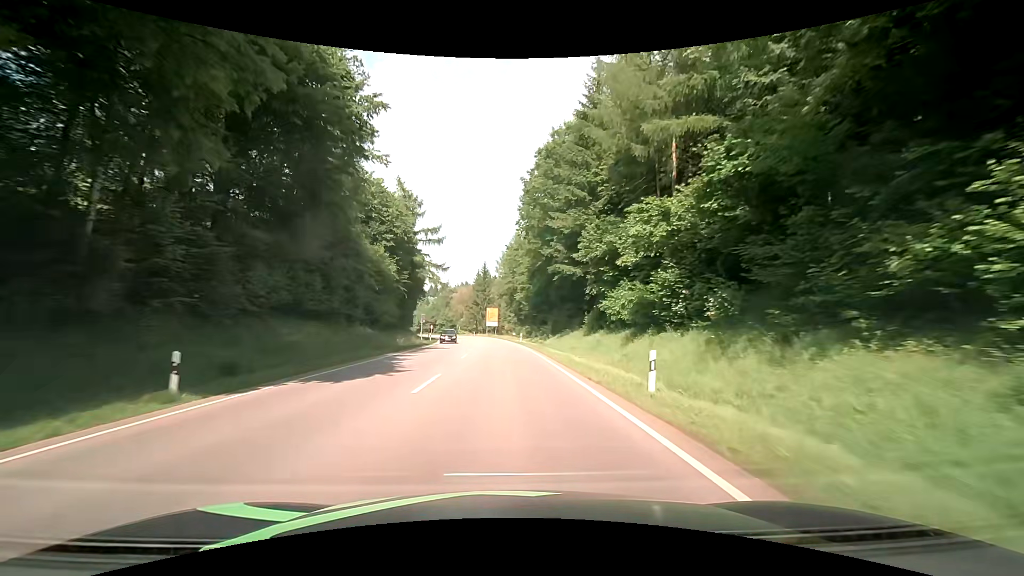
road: secondary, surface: asphalt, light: Day
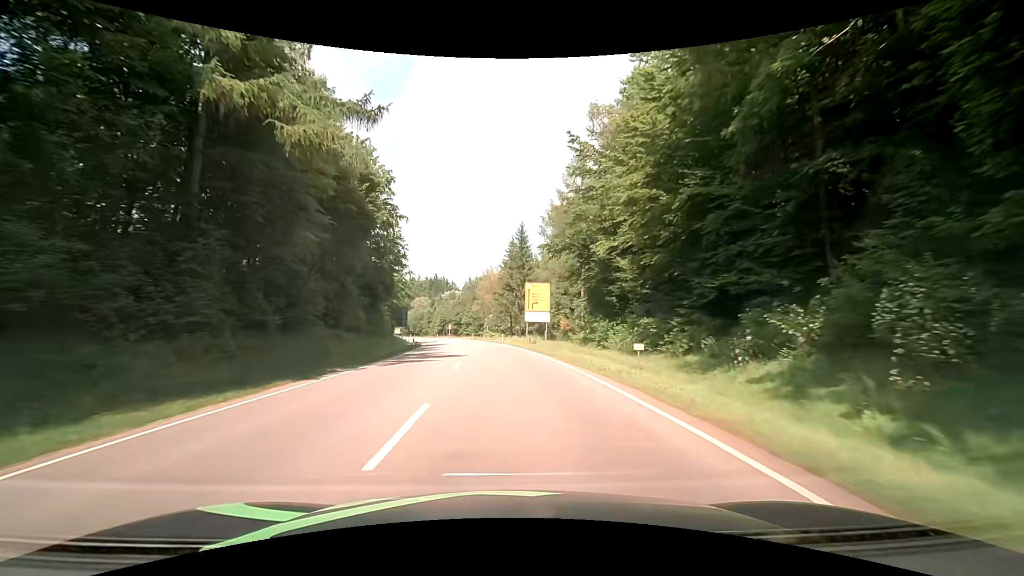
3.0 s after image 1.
(-2.1, +54.1) m; -5°
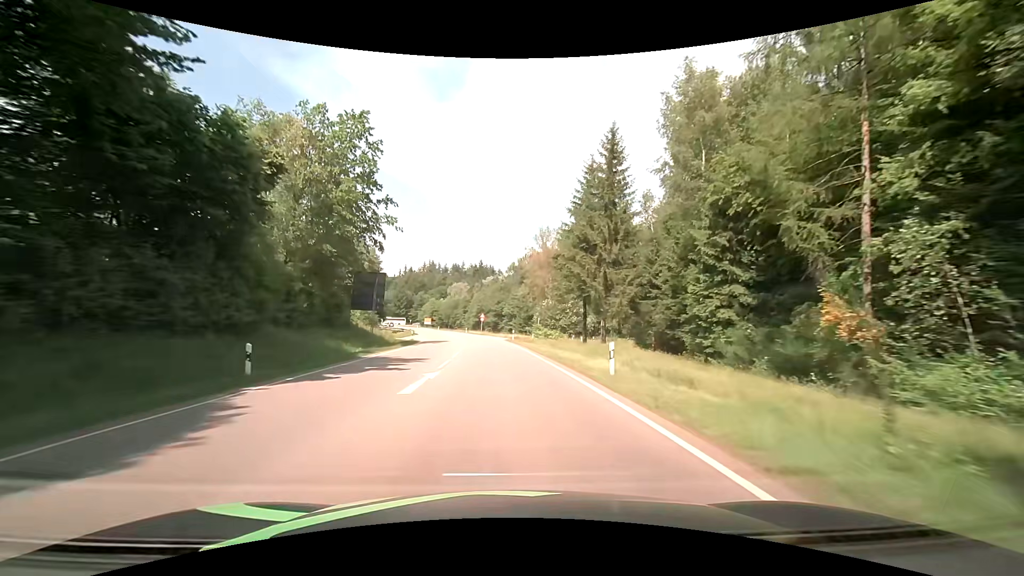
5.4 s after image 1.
(-2.2, +43.1) m; -6°
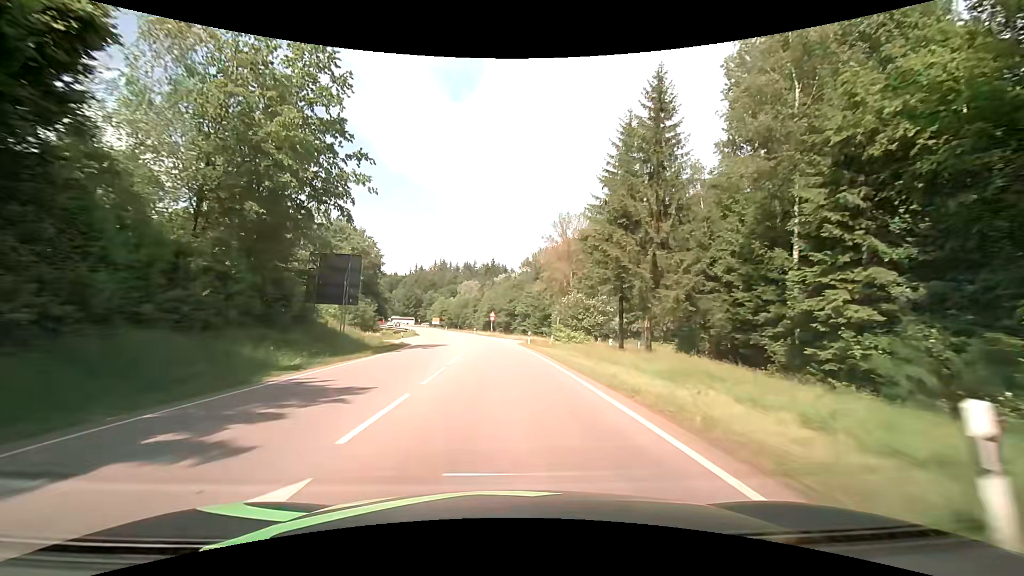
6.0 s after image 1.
(-0.1, +10.8) m; -1°
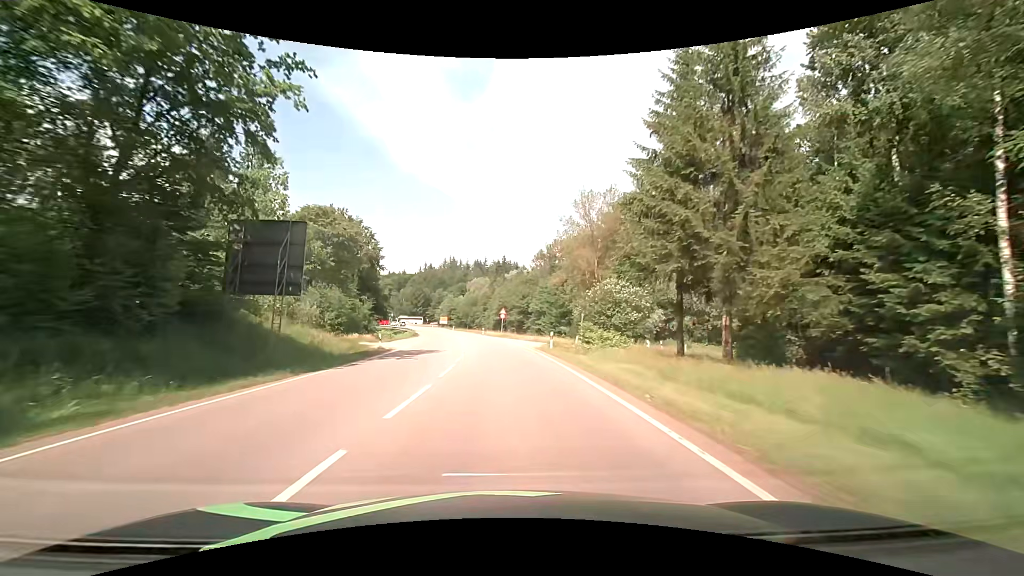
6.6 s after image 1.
(-0.1, +10.8) m; -1°
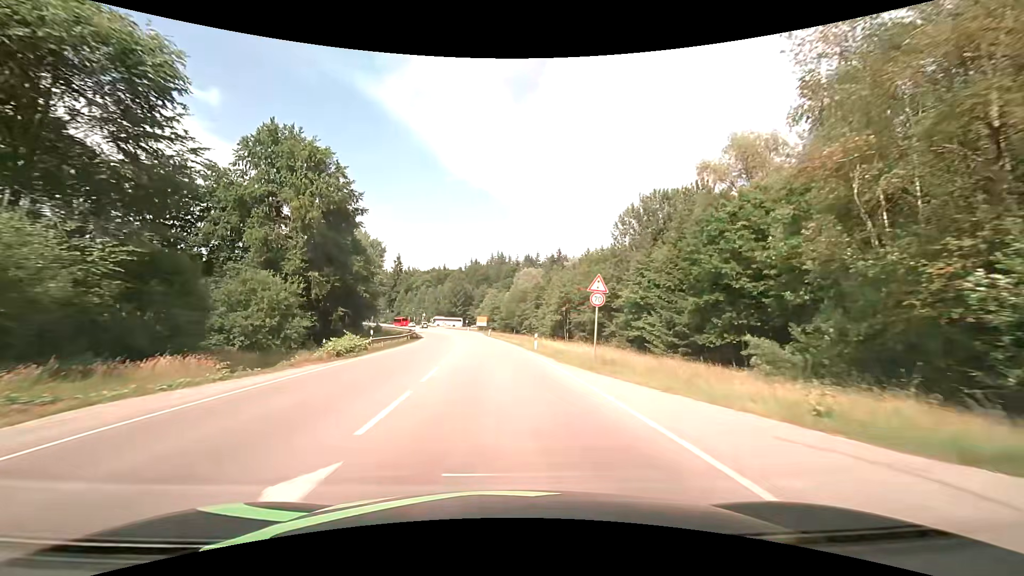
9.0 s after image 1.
(-2.1, +43.3) m; -6°
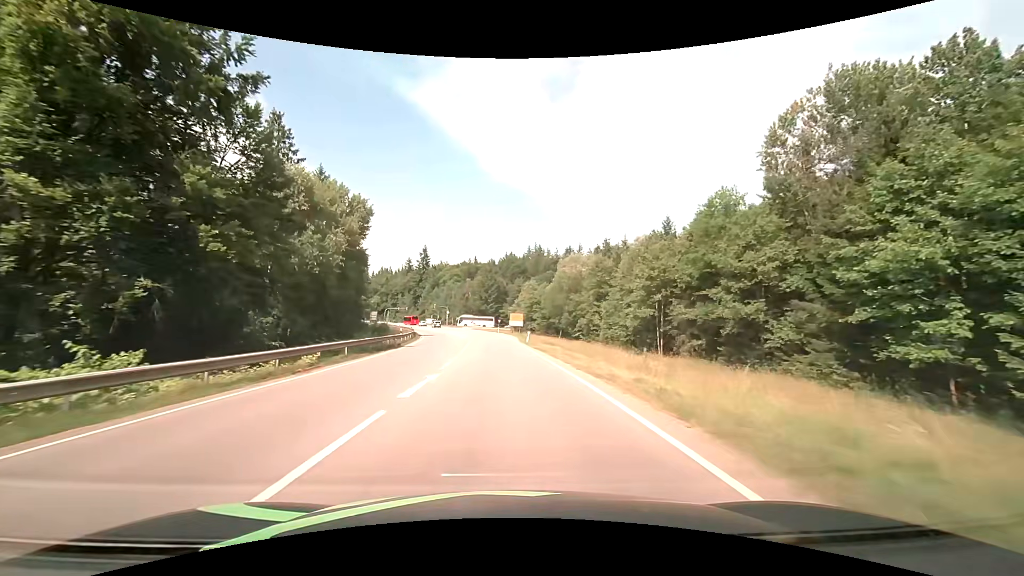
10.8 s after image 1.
(-1.3, +32.3) m; -4°
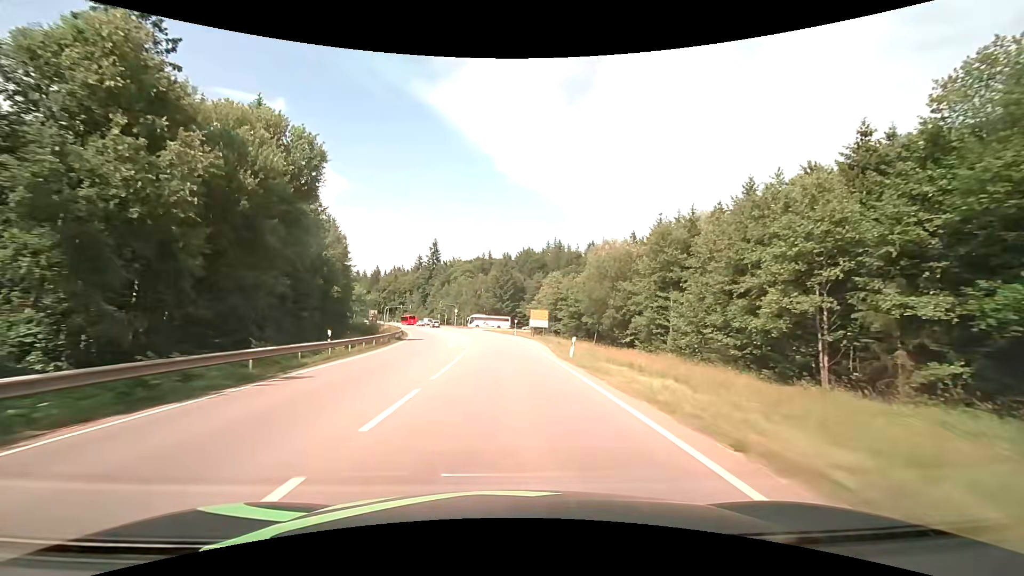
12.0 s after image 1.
(-0.4, +21.6) m; -2°
(0, +10) (0, +20) (-1, +30) (-1, +40) (-2, +50) (-3, +60) (-4, +70) (-6, +80) (-8, +90) (-10, +99) m
